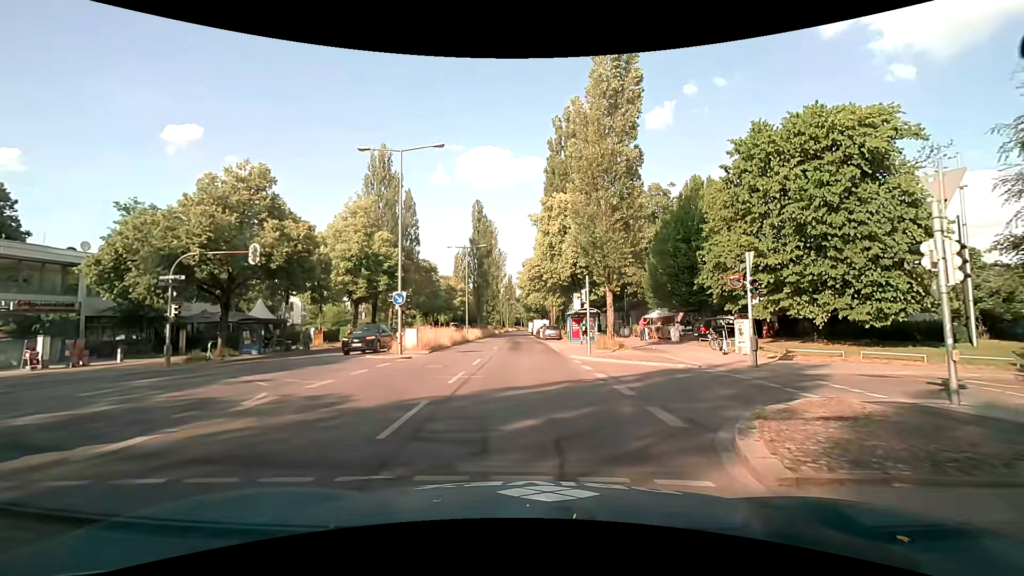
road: secondary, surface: asphalt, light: Day
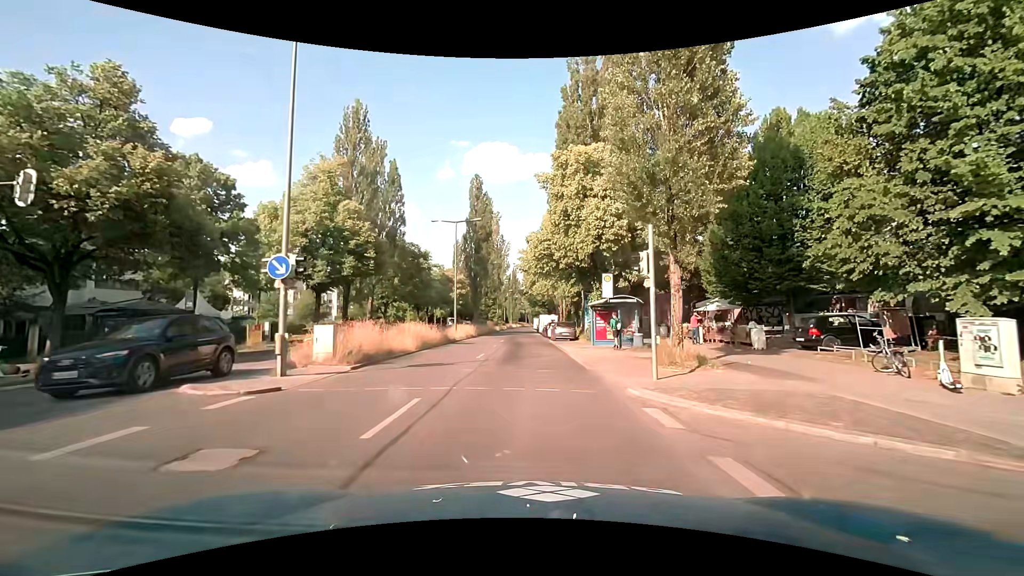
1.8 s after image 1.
(+0.1, +12.7) m; +1°
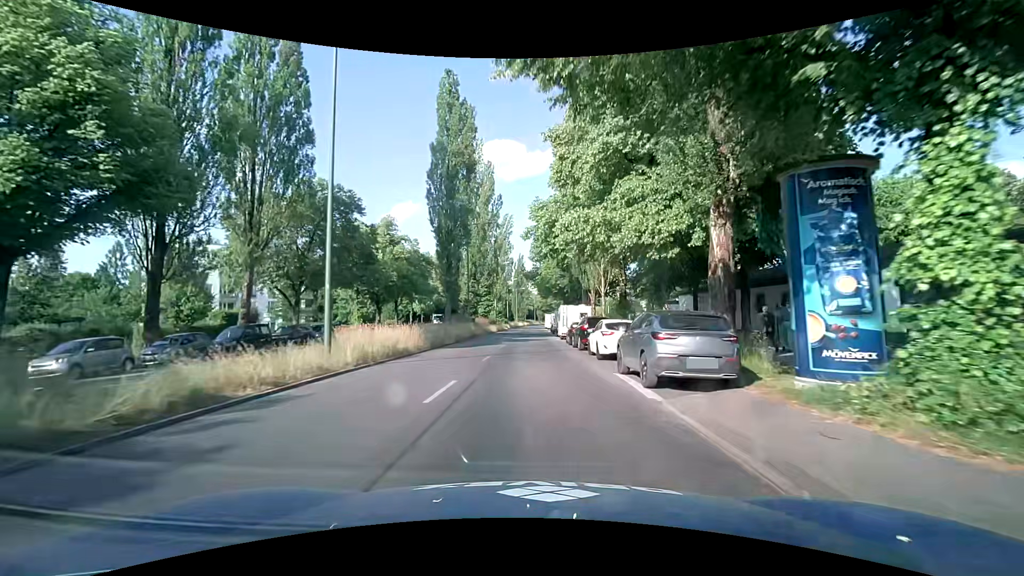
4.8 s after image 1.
(-0.6, +29.9) m; -1°
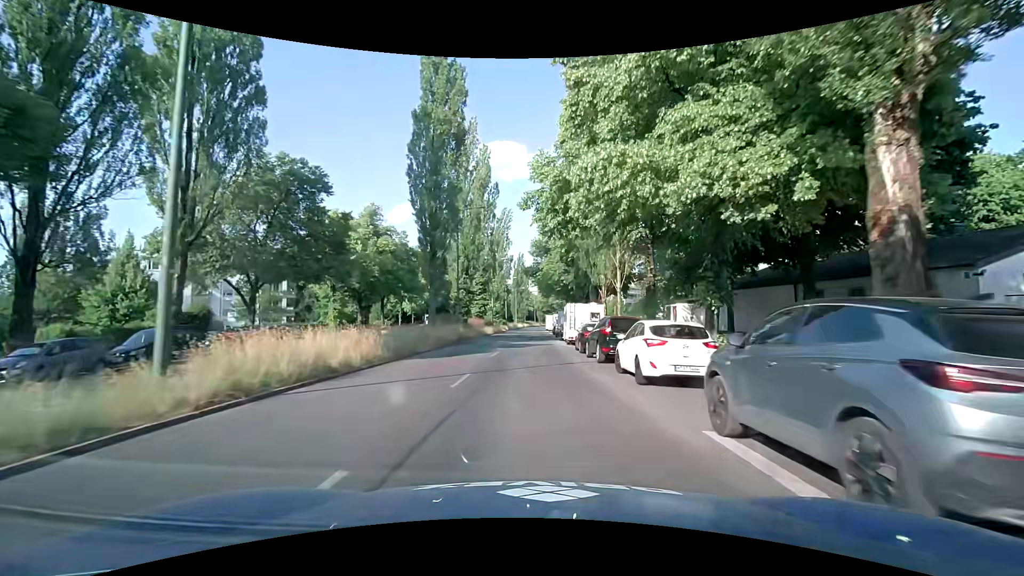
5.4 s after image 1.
(0.0, +6.8) m; 0°
(0, +10) (0, +20) (0, +30) (0, +40) (0, +50) (0, +60) (+1, +70) (+1, +80) (+1, +90) (+1, +100) m
